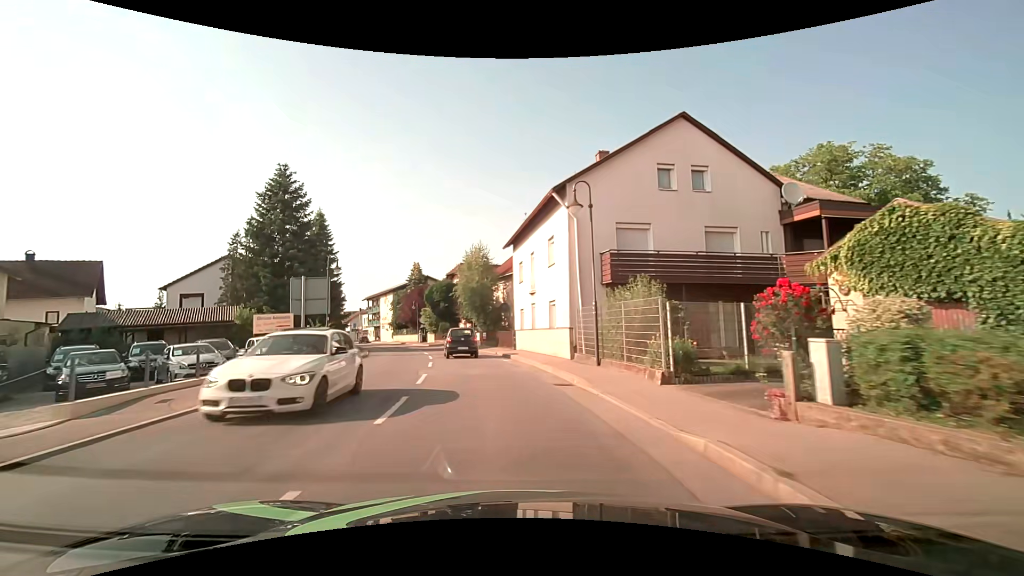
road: secondary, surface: asphalt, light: Day
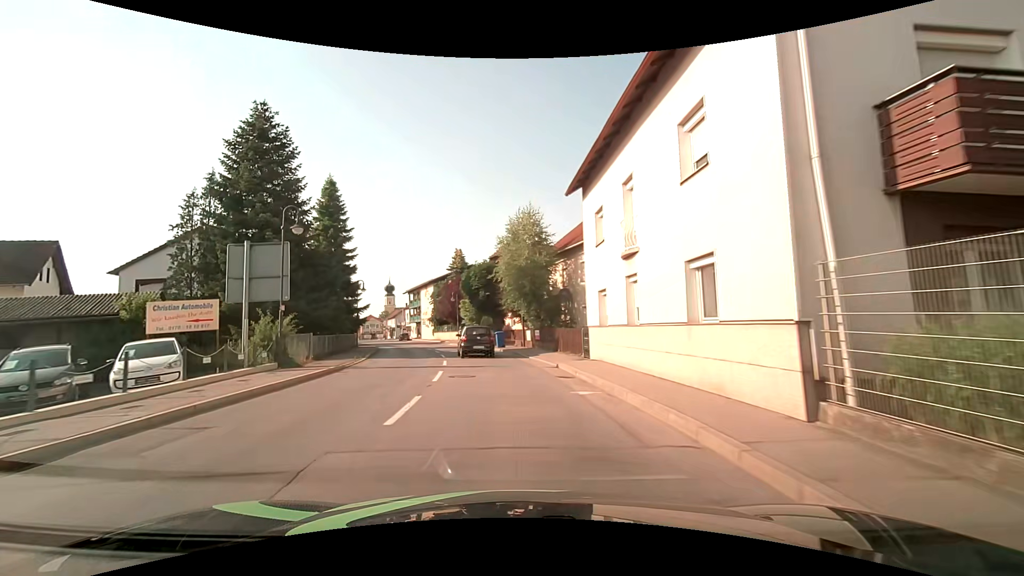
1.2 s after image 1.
(-0.7, +12.4) m; -6°
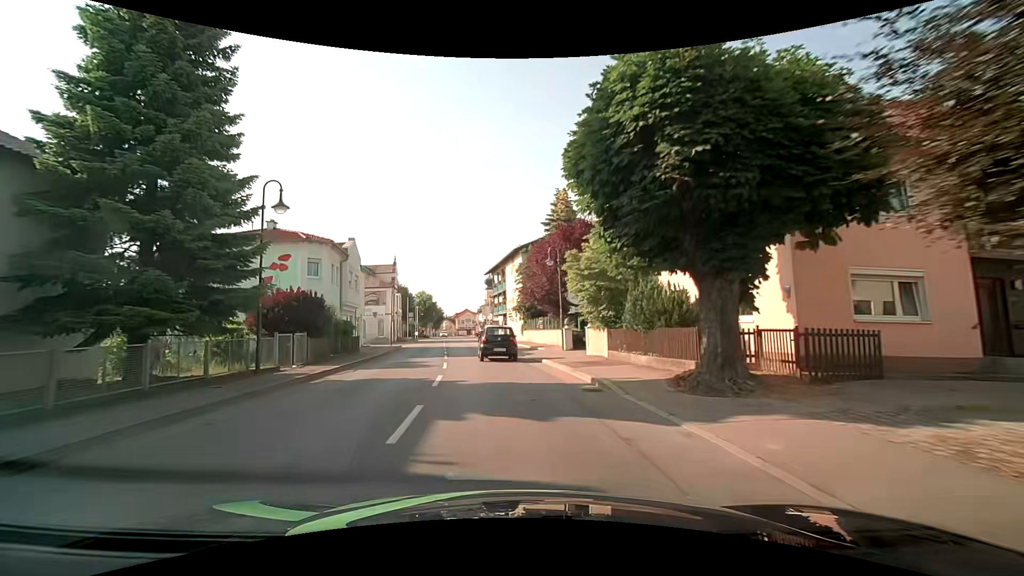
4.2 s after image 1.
(-3.3, +30.9) m; -12°
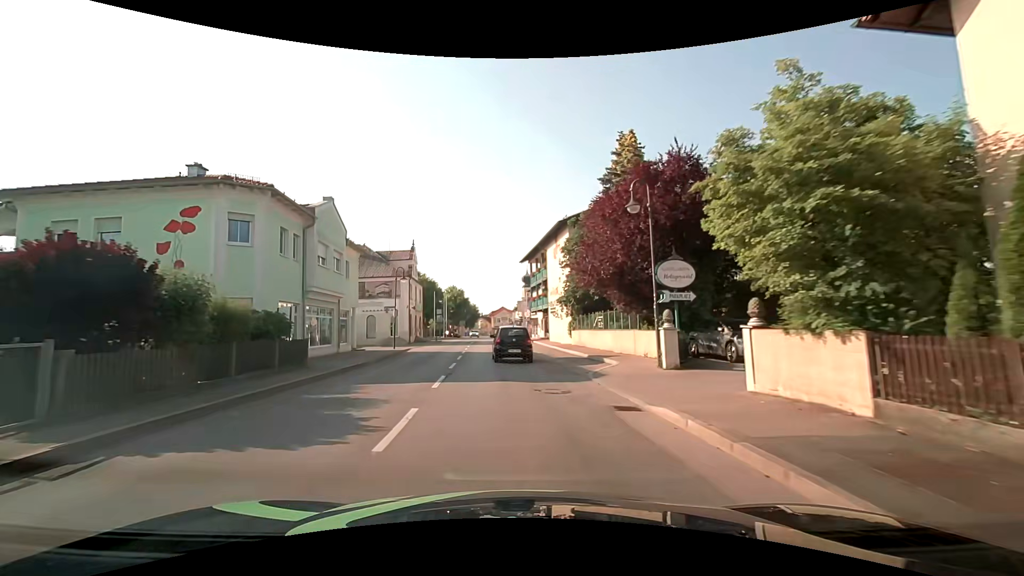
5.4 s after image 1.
(-0.6, +12.3) m; -4°
(0, +10) (-1, +20) (-2, +30) (-3, +40) (-3, +50) (-4, +60) (-4, +70) (-5, +80) (-5, +90) (-6, +100) m
